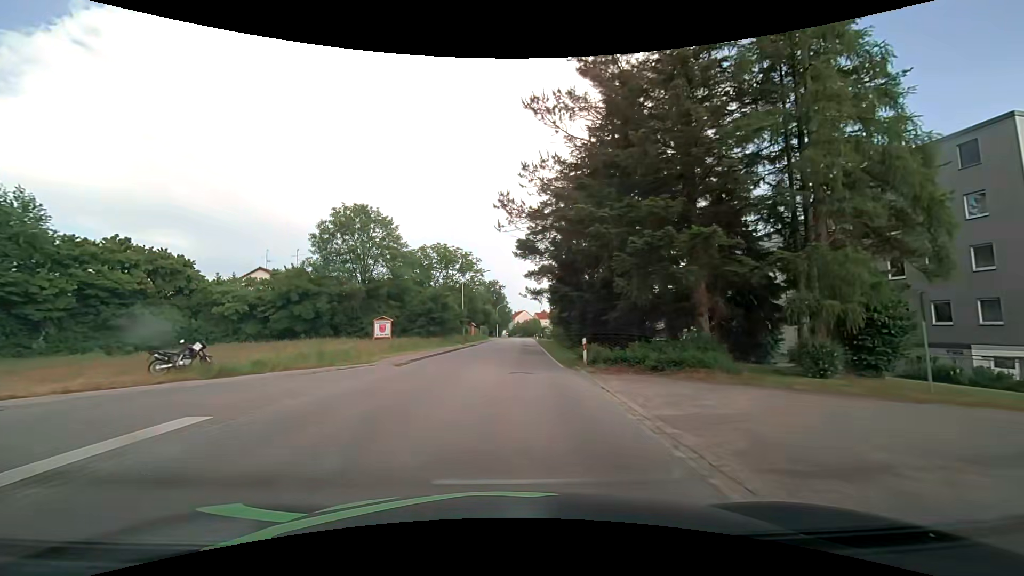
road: secondary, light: Day
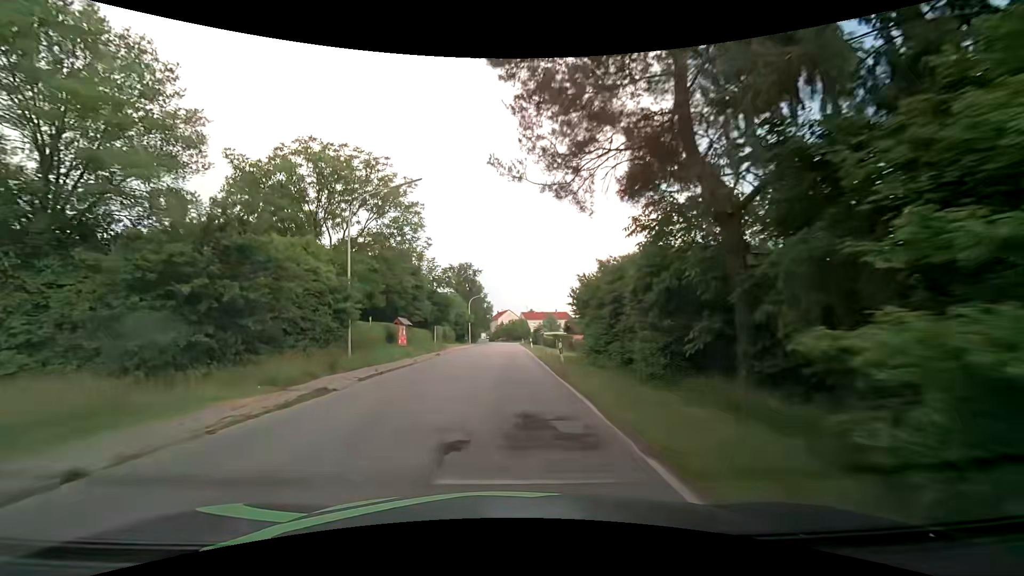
(+0.9, +37.0) m; +1°
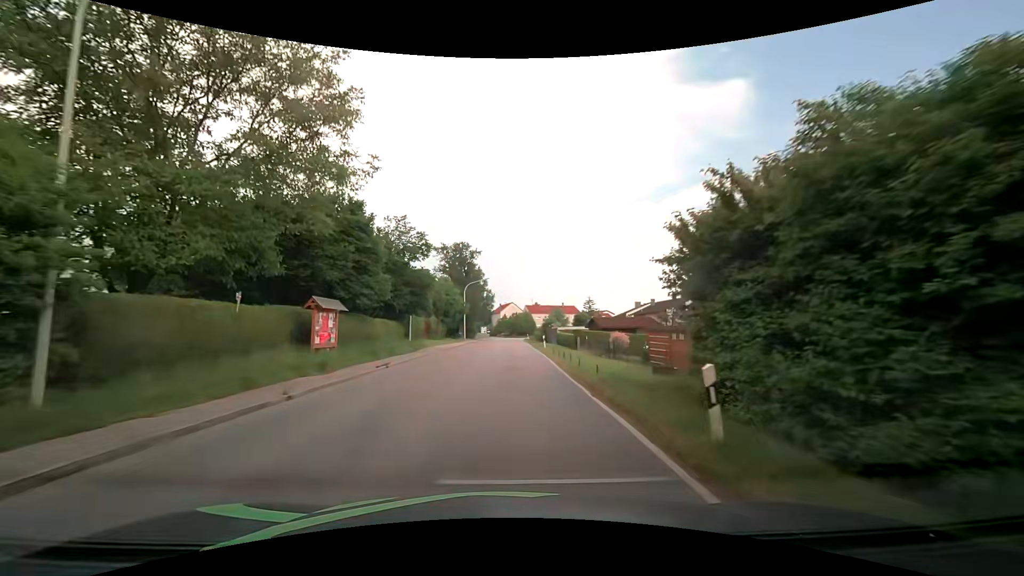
(0.0, +15.0) m; +1°
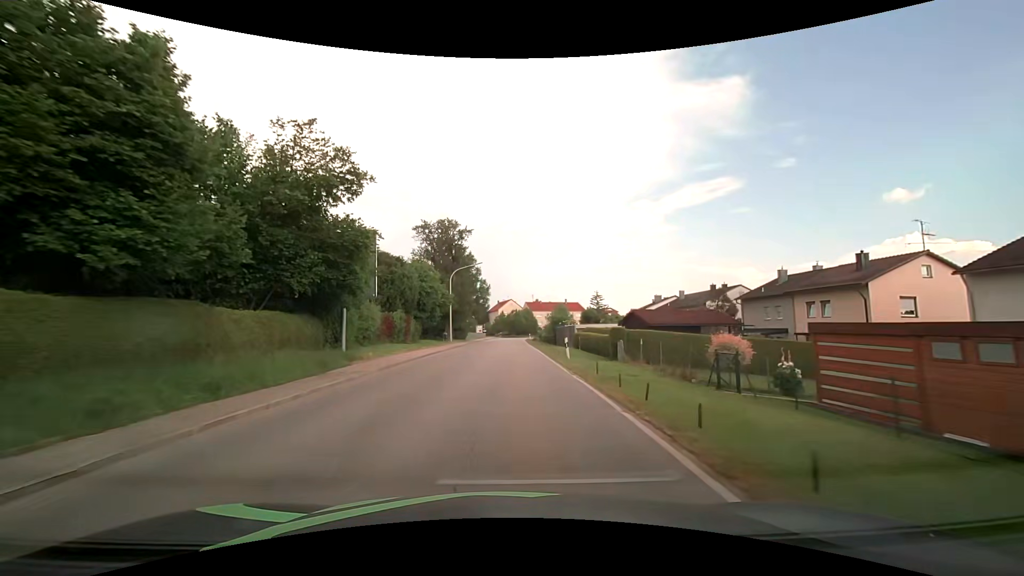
(-0.2, +15.1) m; -1°
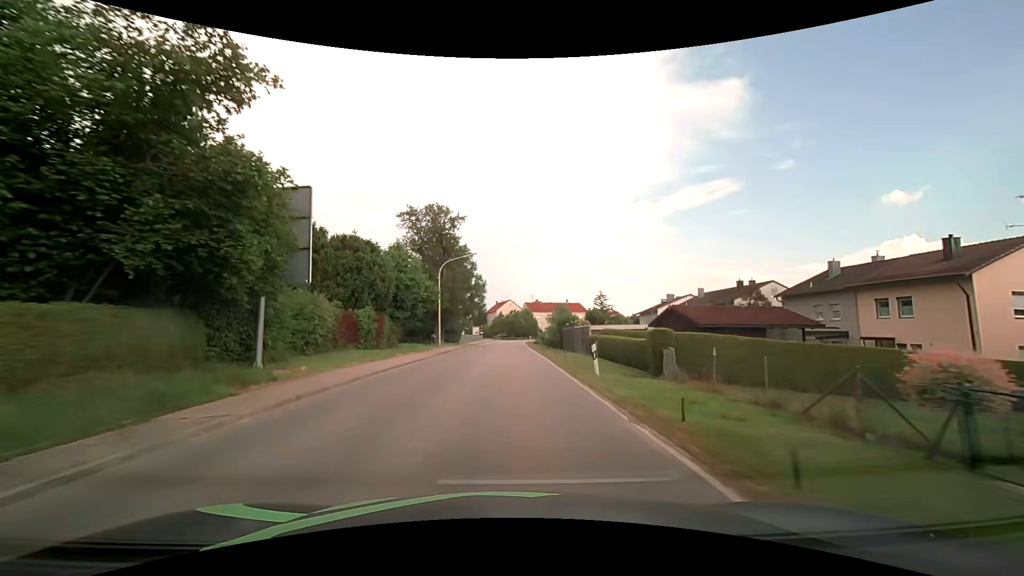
(0.0, +7.6) m; 0°
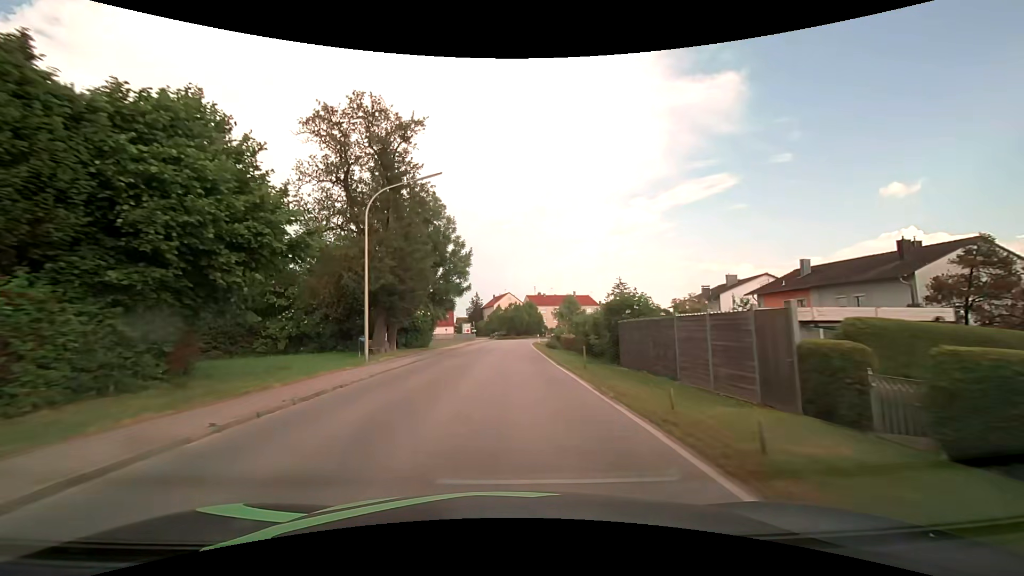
(-0.1, +22.8) m; 0°
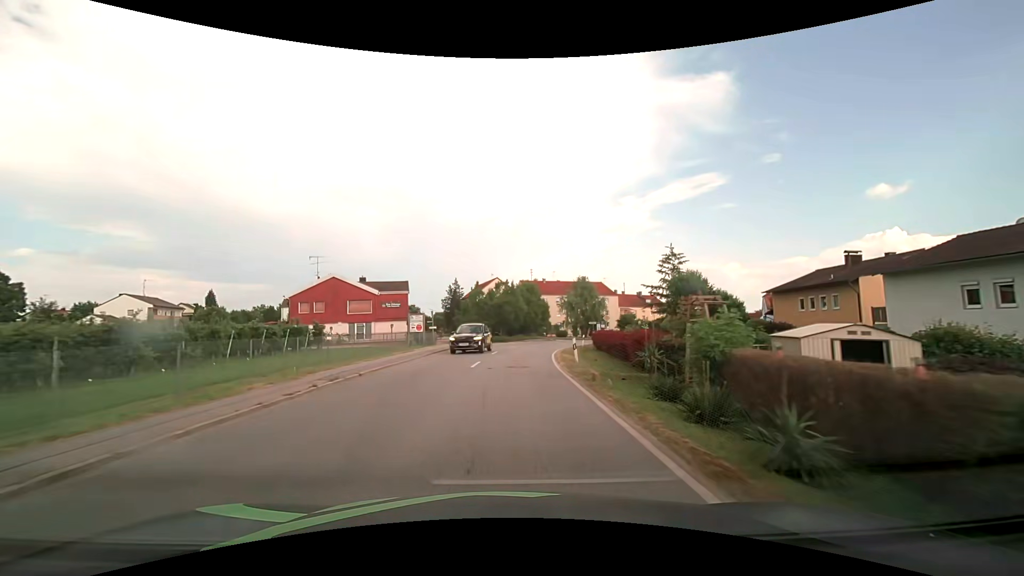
(+0.6, +38.2) m; +1°
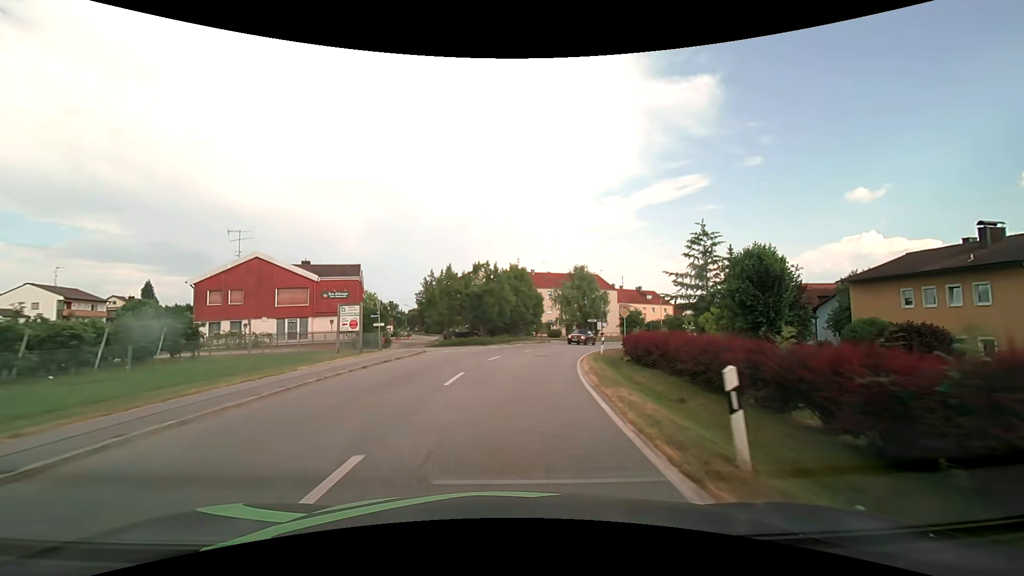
(+0.2, +15.3) m; +2°
(0, +10) (+1, +20) (+3, +30) (+5, +39) (+9, +49) (+14, +58) (+19, +66) (+25, +74) (+31, +82) (+36, +91) m
